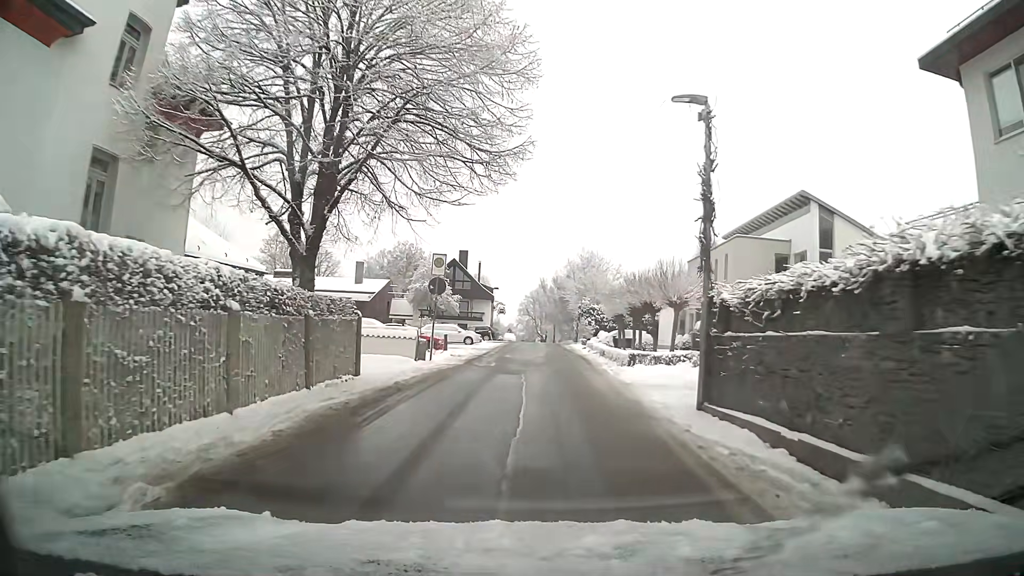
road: residential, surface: asphalt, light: Day
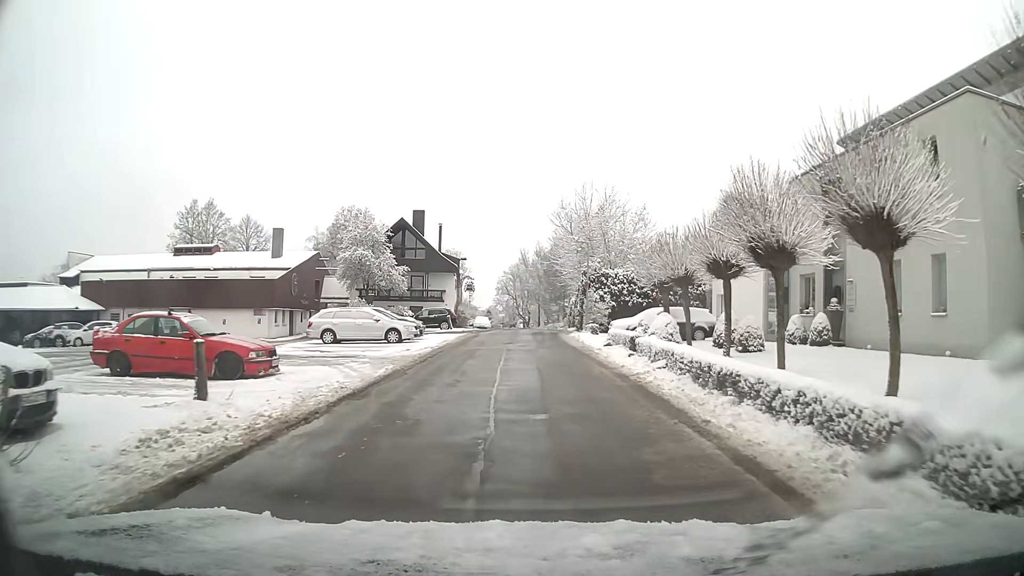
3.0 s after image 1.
(+0.2, +22.5) m; +2°
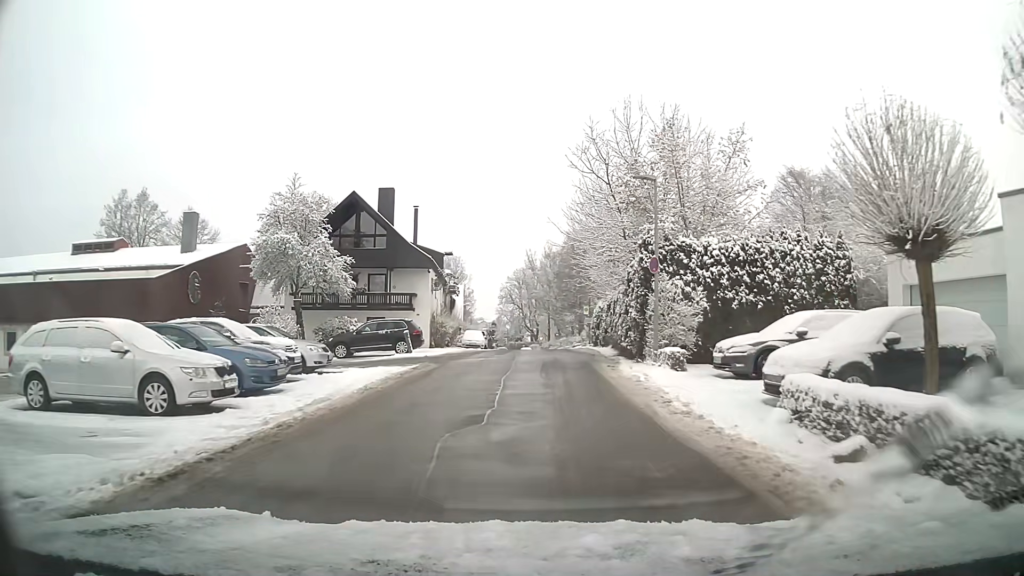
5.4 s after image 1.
(-0.1, +18.8) m; -1°
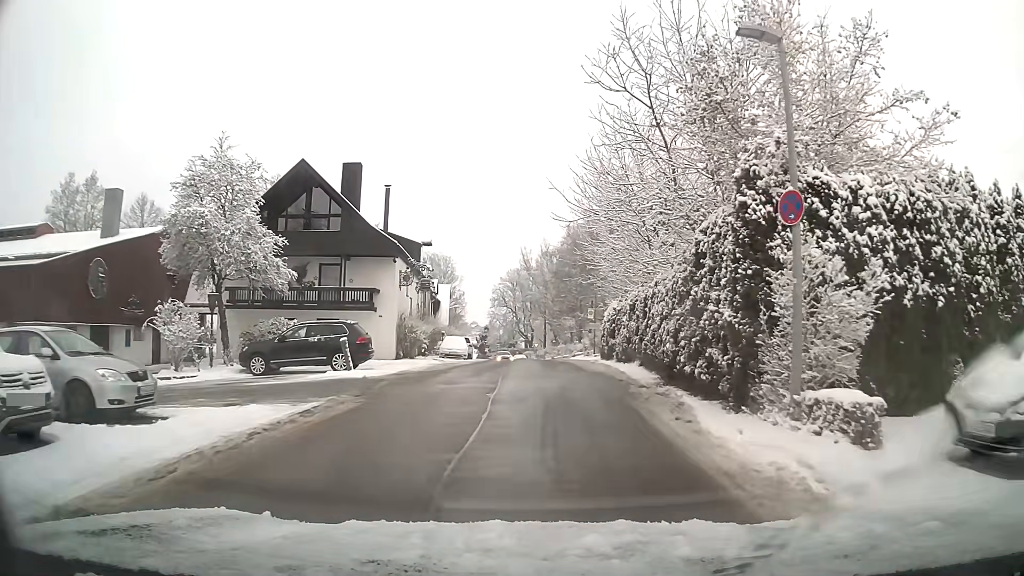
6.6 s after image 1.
(+0.1, +9.5) m; +1°
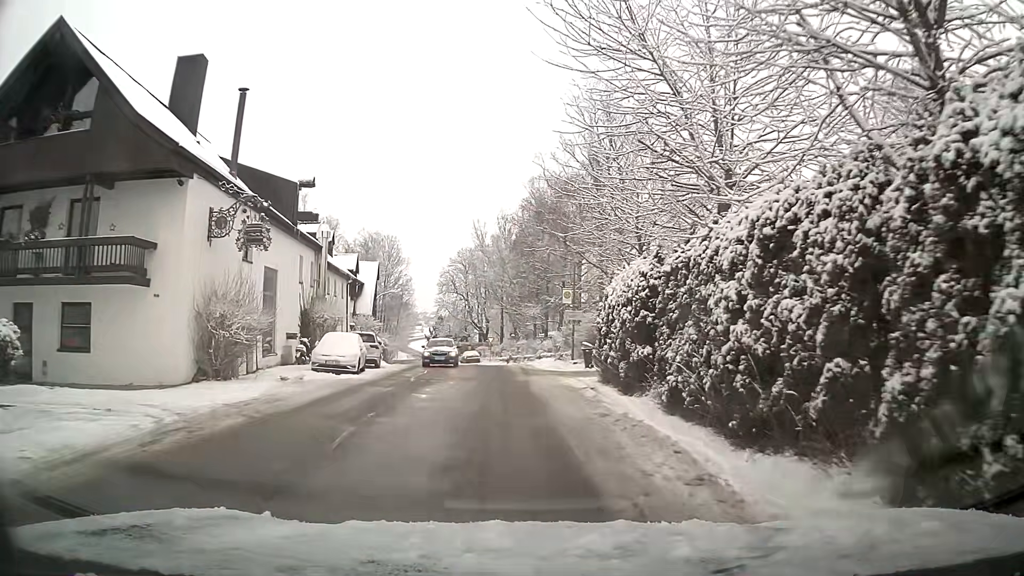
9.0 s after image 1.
(+0.6, +18.0) m; +3°
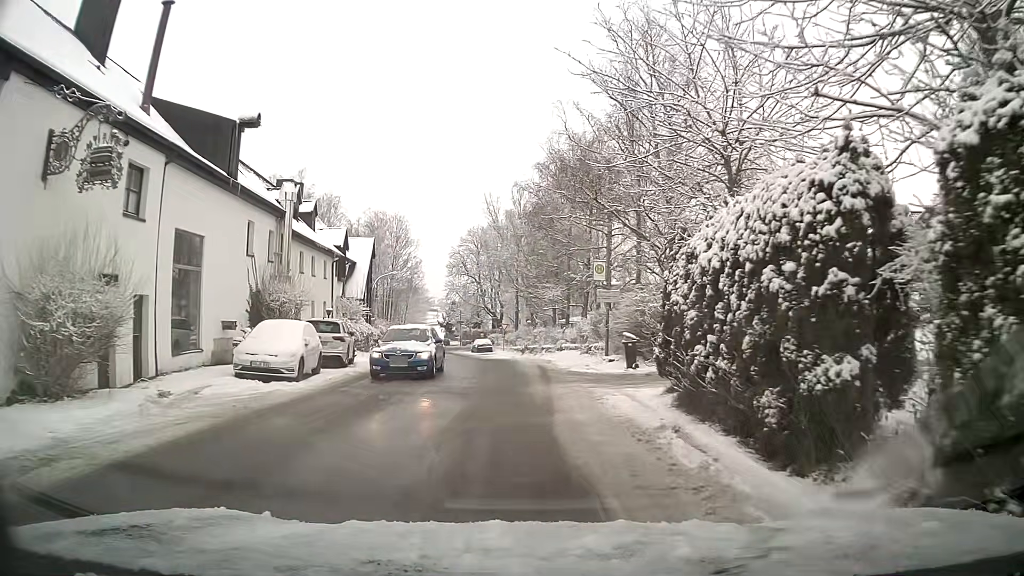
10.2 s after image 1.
(-0.1, +8.0) m; -1°
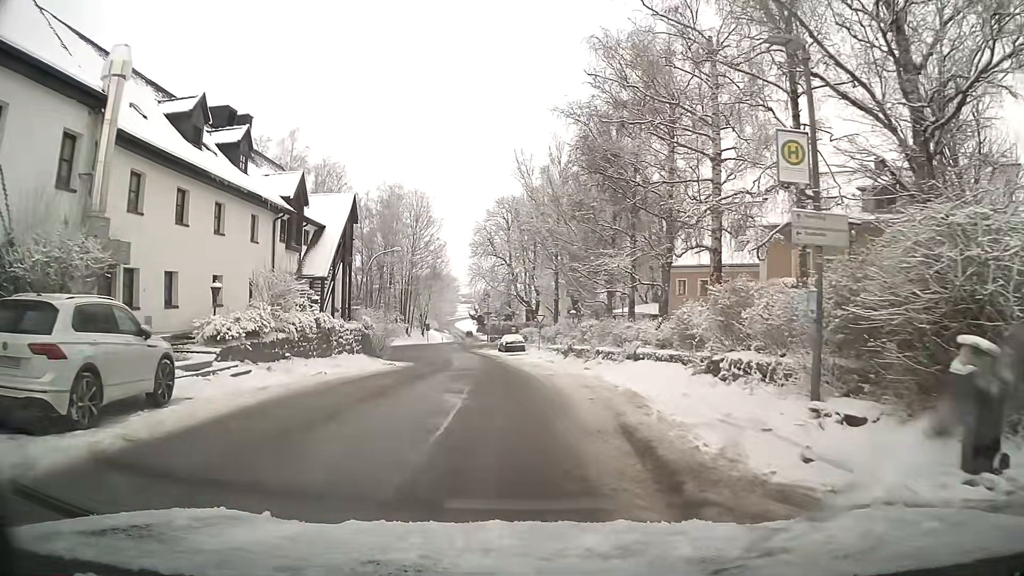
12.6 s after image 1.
(-0.4, +15.8) m; -3°
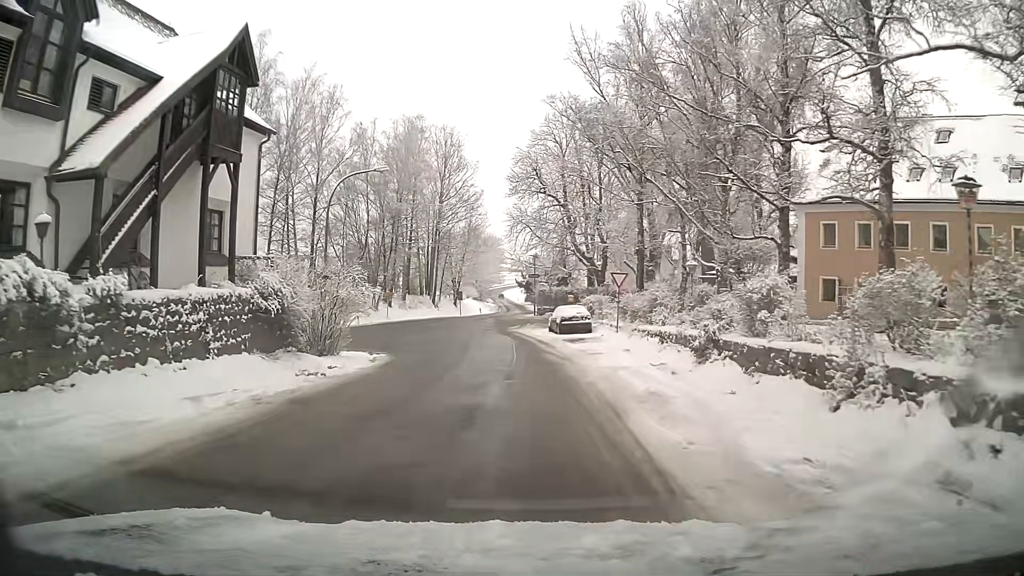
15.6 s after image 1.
(-0.9, +20.9) m; -4°
(0, +10) (0, +20) (-1, +30) (-3, +40) (-4, +50) (-4, +60) (-3, +70) (-1, +80) (-1, +90) (0, +100) m
